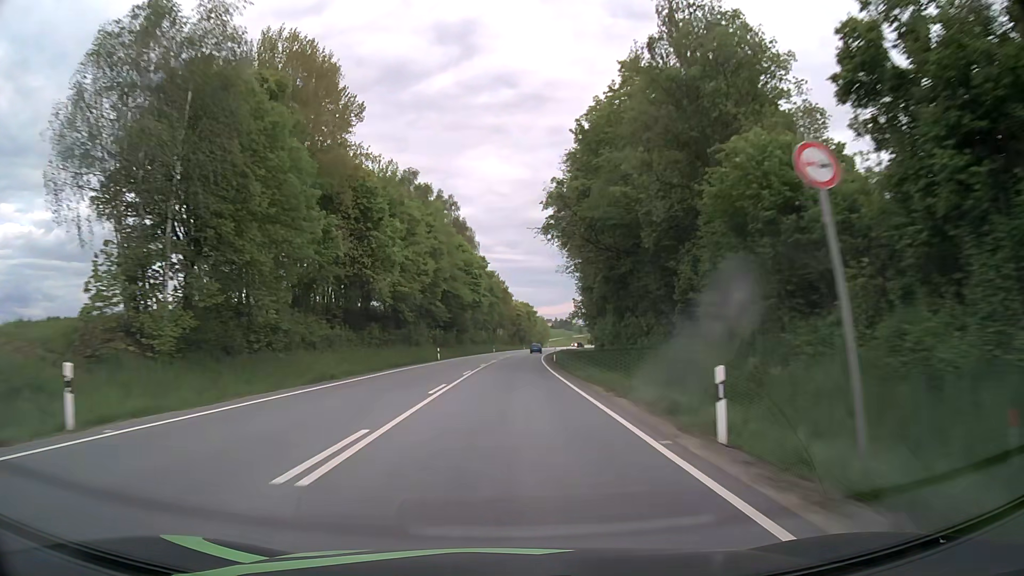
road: primary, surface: asphalt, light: Day
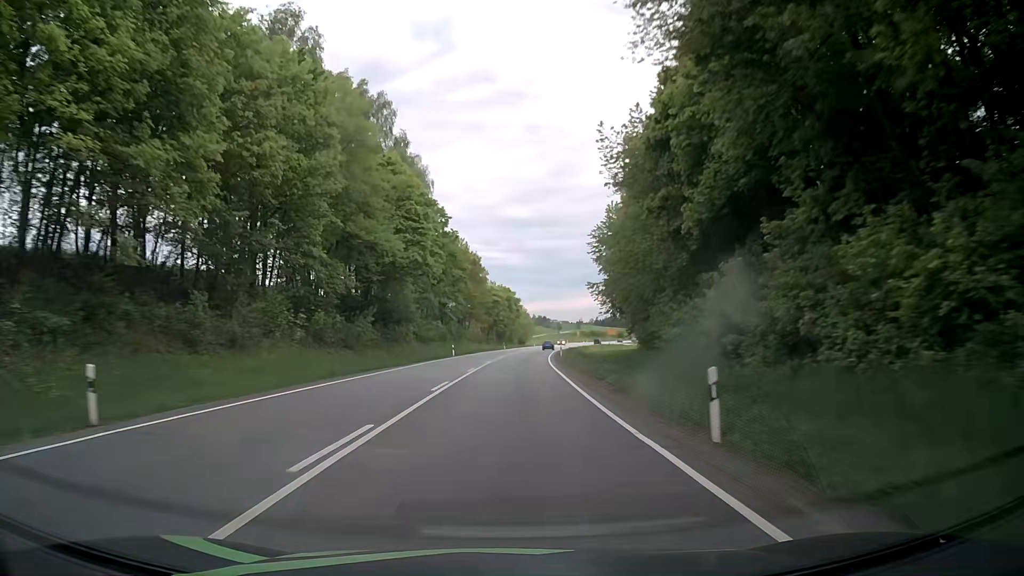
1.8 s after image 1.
(+0.7, +47.5) m; +2°
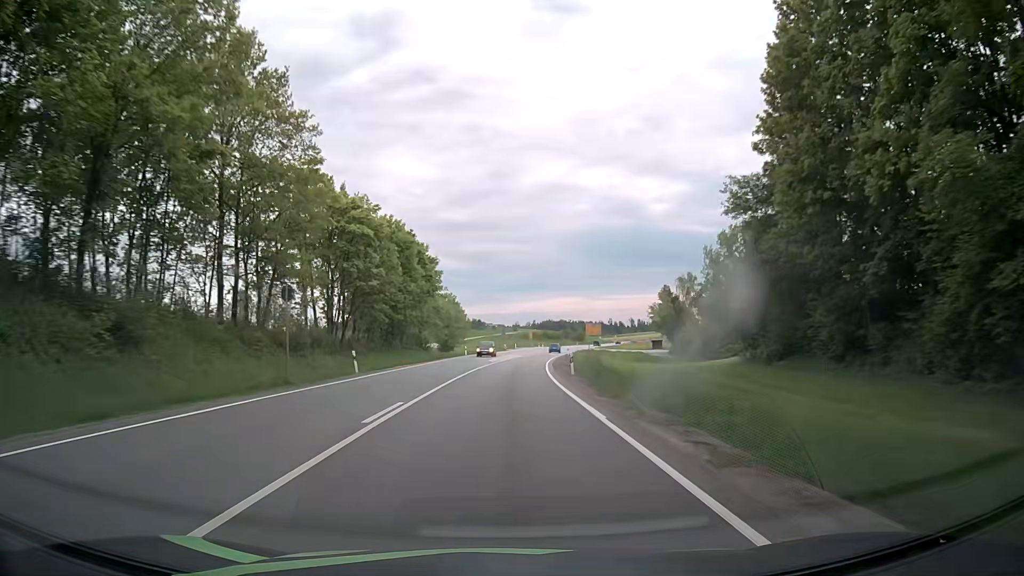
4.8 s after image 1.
(+3.2, +79.1) m; +6°
(0, +10) (0, +20) (0, +30) (+1, +40) (+1, +50) (+2, +60) (+2, +70) (+3, +80) (+4, +90) (+6, +100) m
